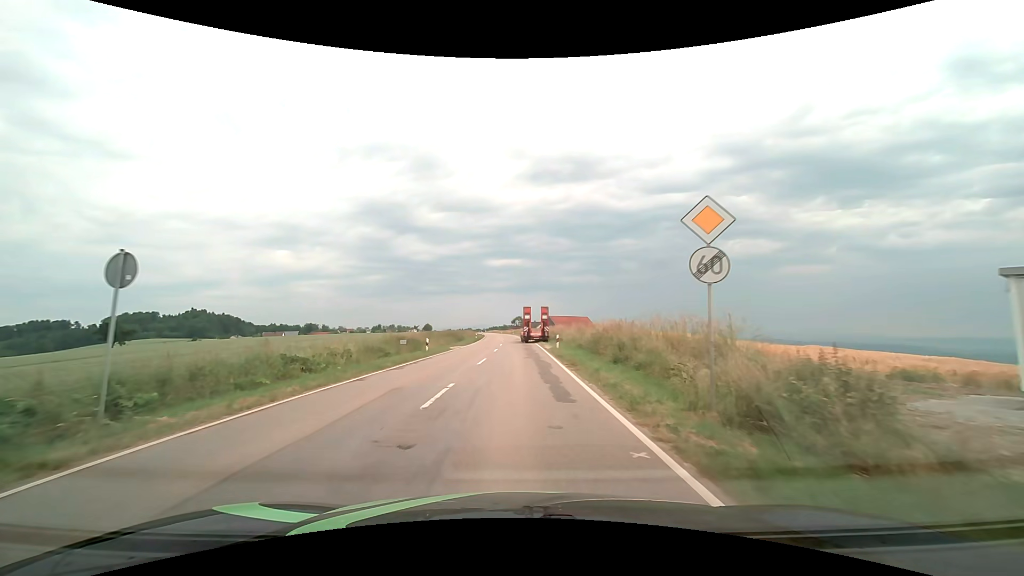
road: tertiary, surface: asphalt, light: Day
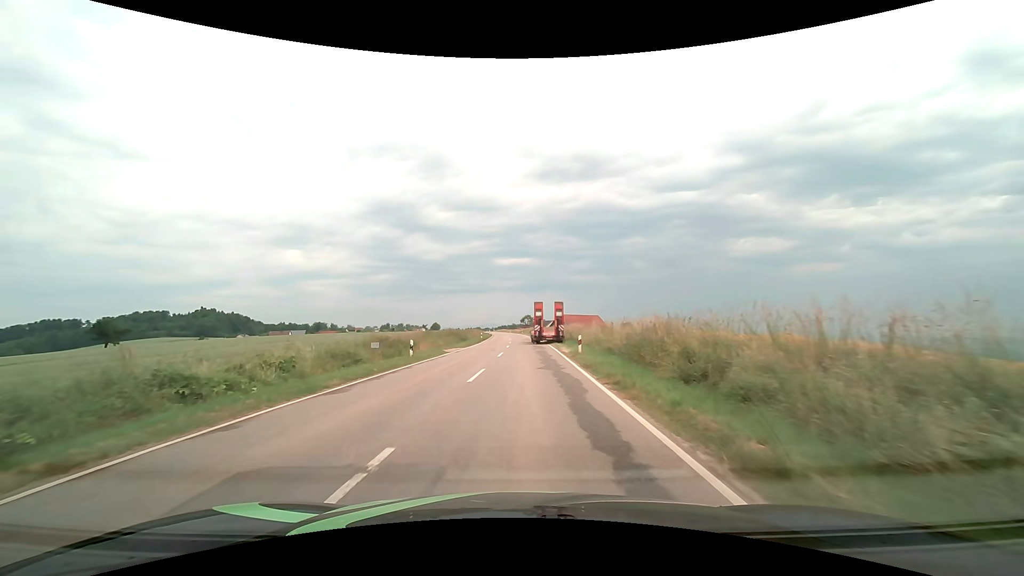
(-0.1, +6.9) m; -1°
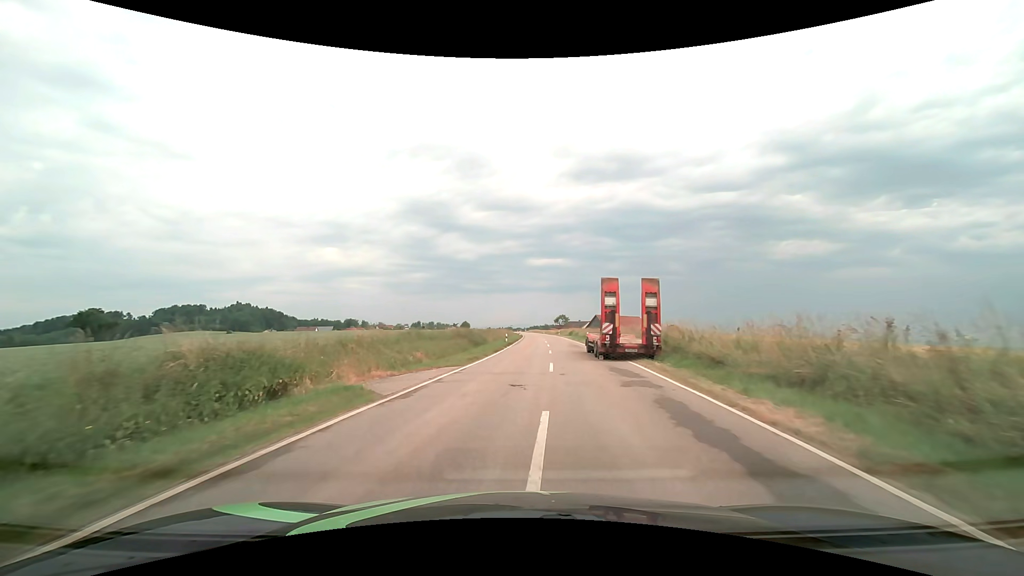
(-0.9, +20.4) m; -4°
(0, +10) (0, +20) (+1, +30) (+1, +40) (+3, +50) (+4, +60) (+5, +70) (+6, +80) (+6, +90) (+6, +100) m
